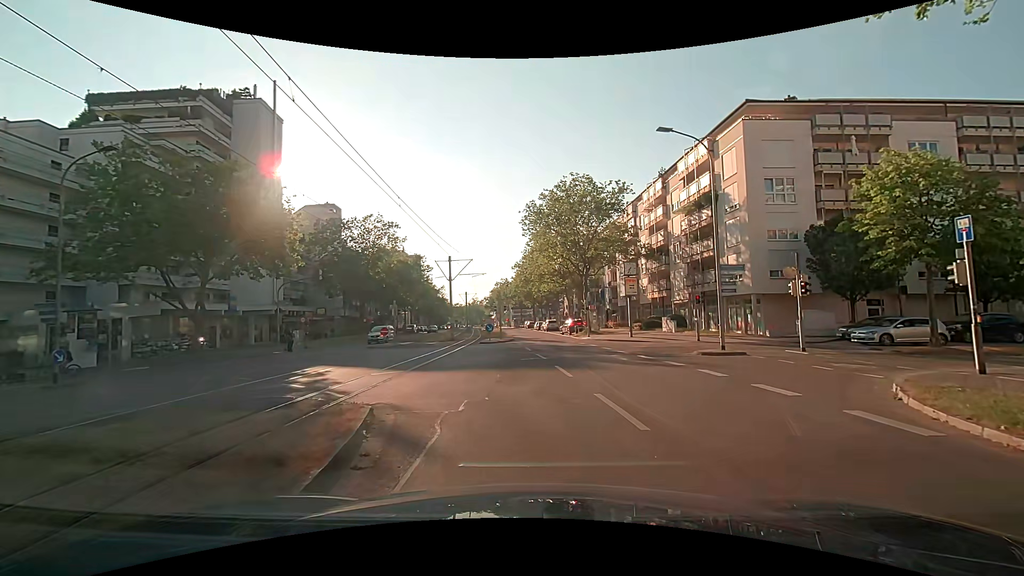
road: tertiary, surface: asphalt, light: Day
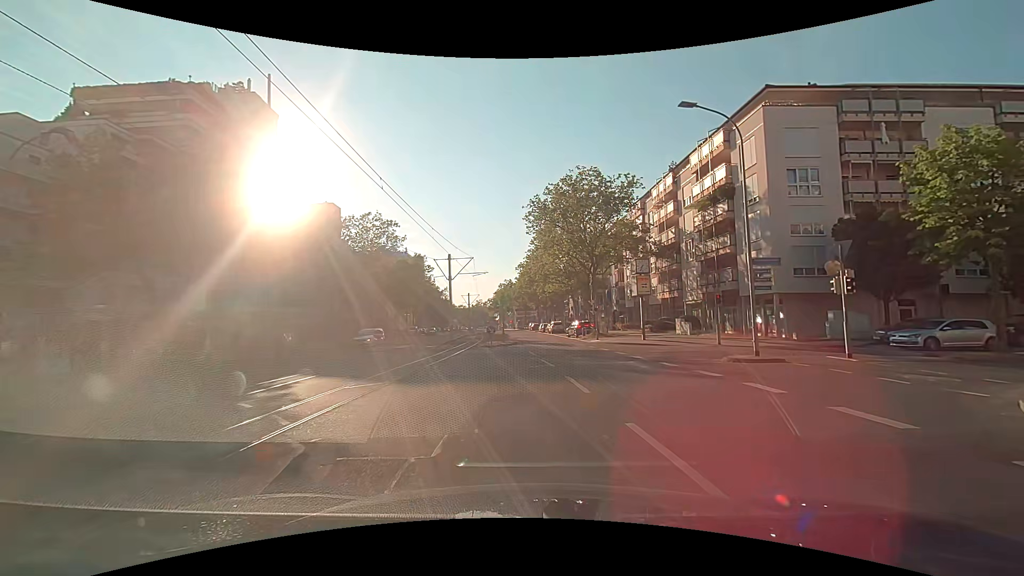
(+0.1, +2.6) m; +1°
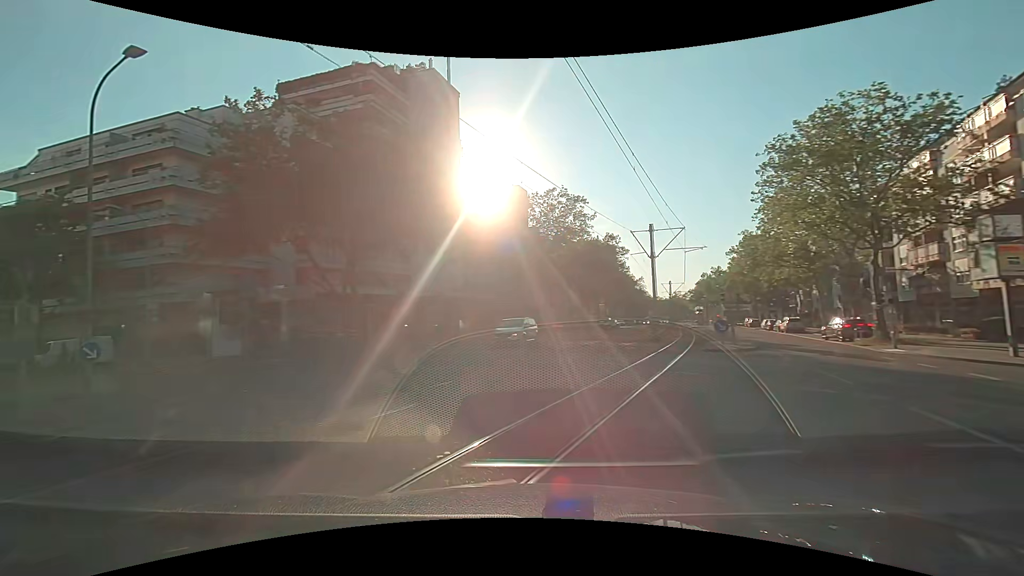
(-1.2, +9.1) m; -22°
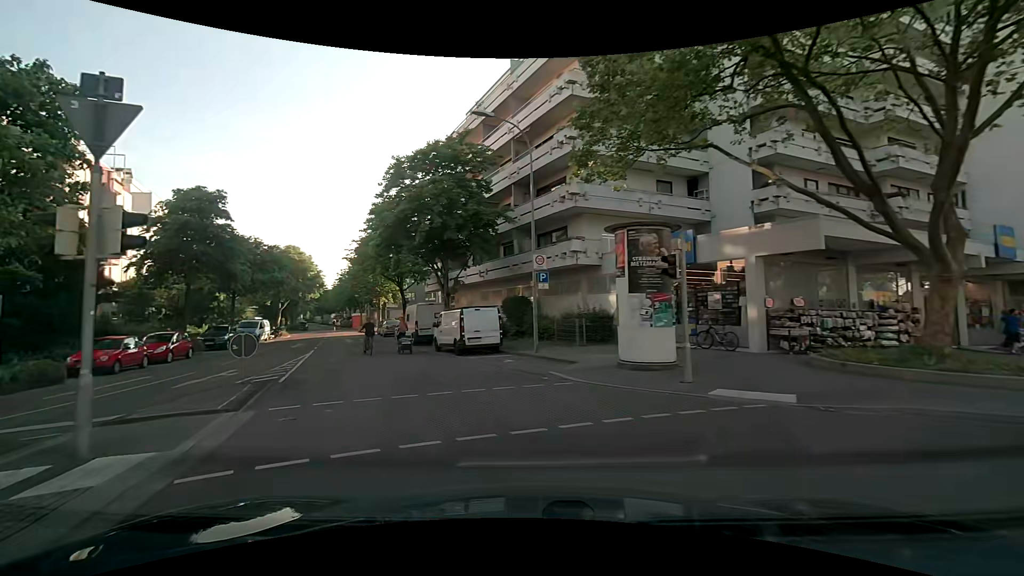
(-8.0, +16.5) m; -46°
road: residential
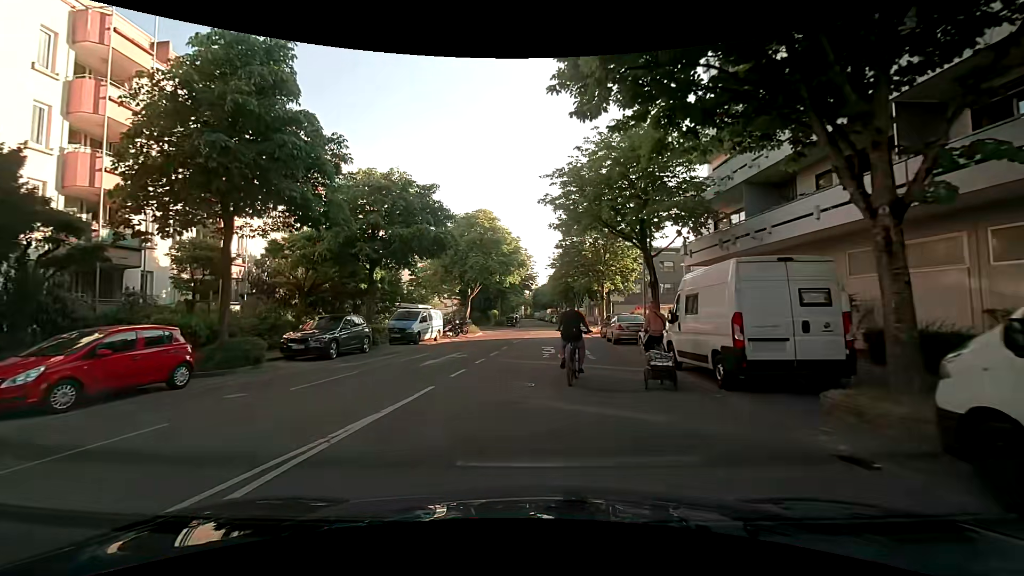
(-5.3, +19.3) m; -25°
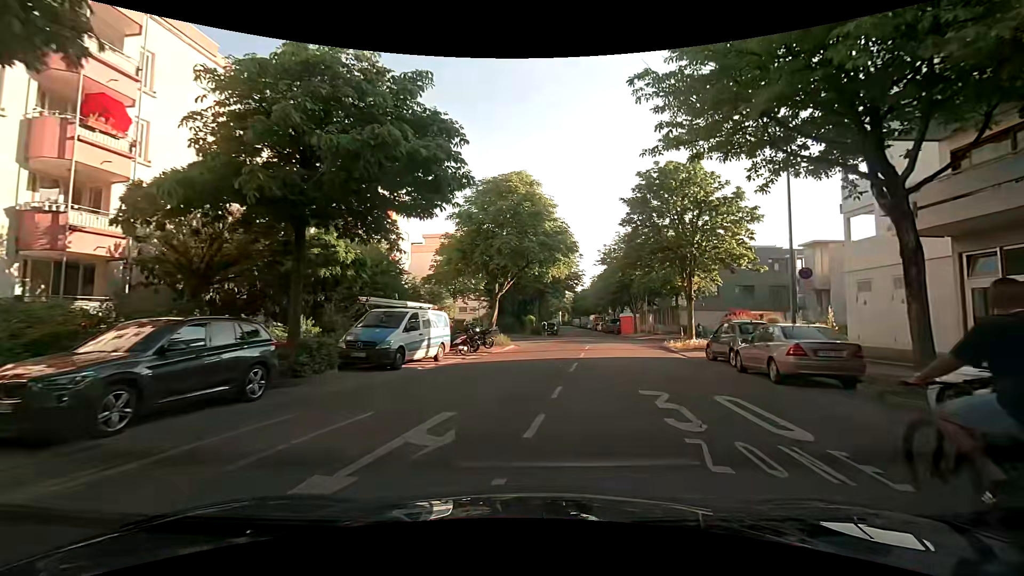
(-0.8, +11.5) m; -4°
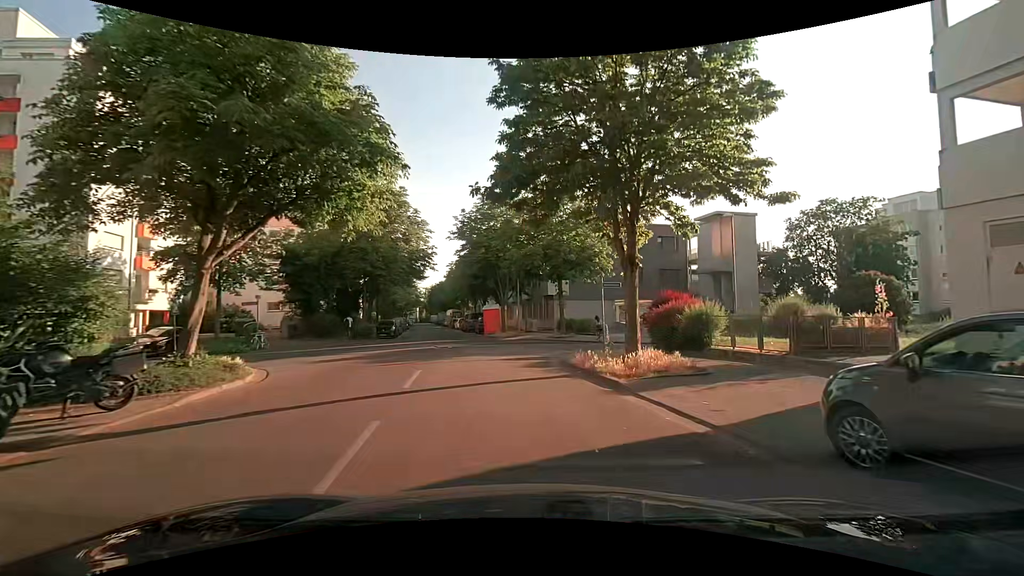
(+1.9, +15.2) m; +16°
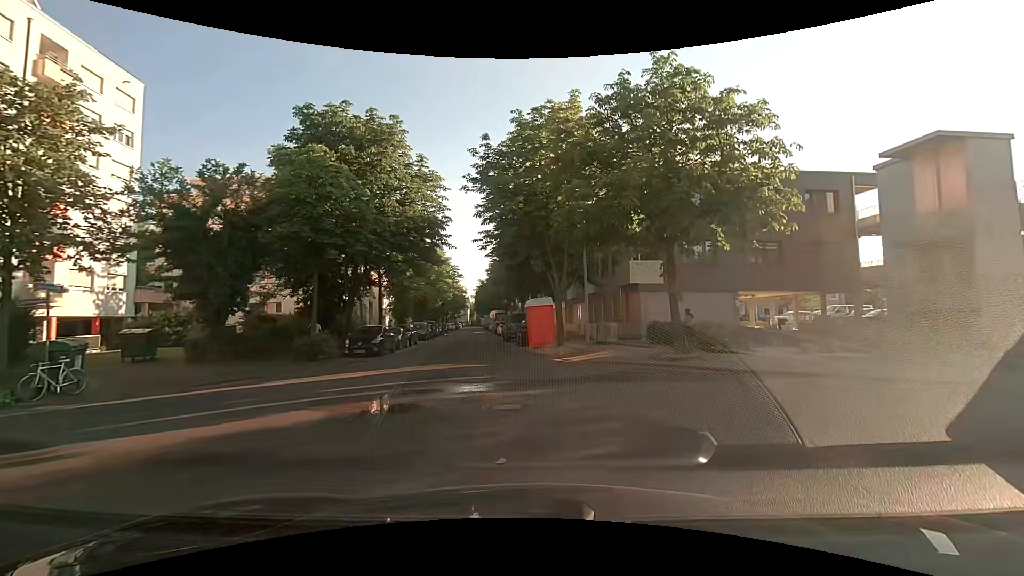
(-0.9, +15.6) m; -6°
(-1, +10) (-2, +20) (-3, +30) (-5, +40) (-6, +50) (-7, +60) (-9, +69) (-10, +79) (-11, +89) (-12, +99) m
